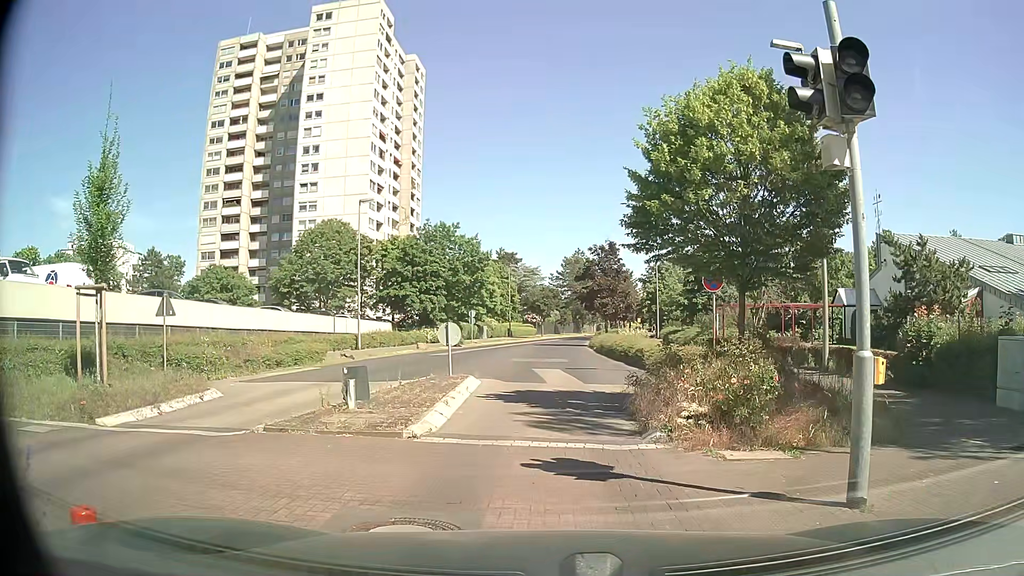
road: residential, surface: paving_stones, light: Day
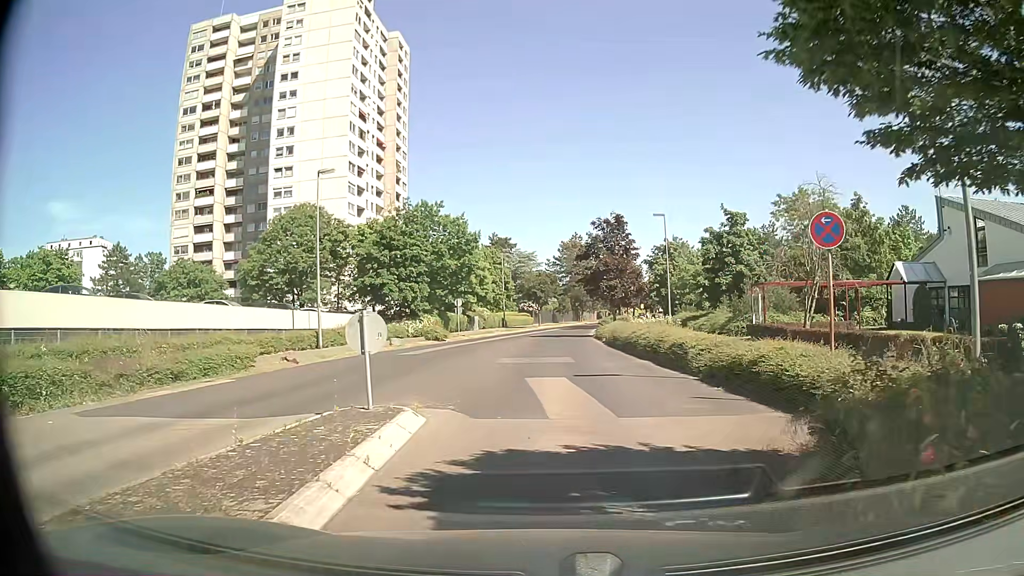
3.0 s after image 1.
(-0.3, +8.2) m; -2°
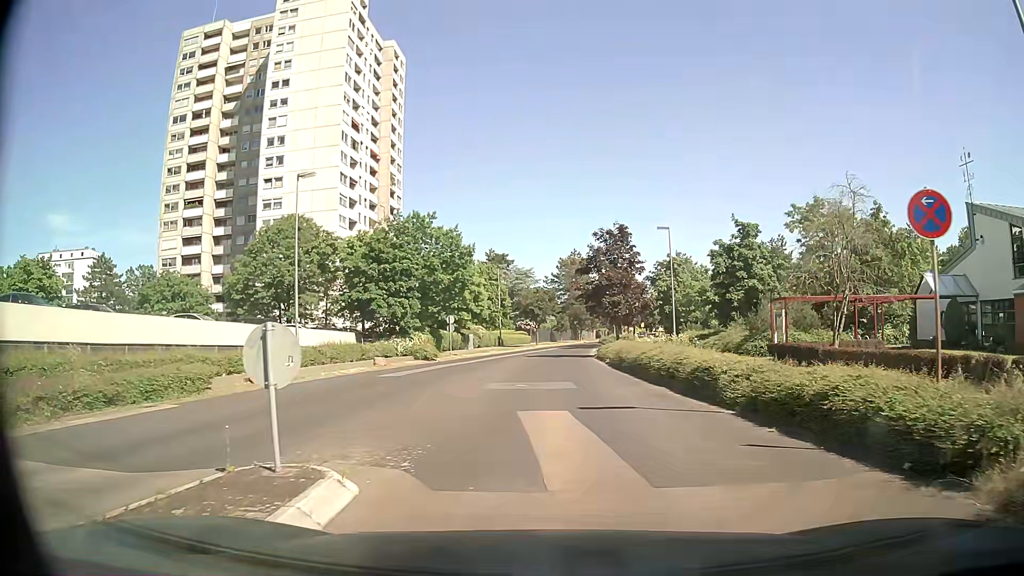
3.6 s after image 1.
(0.0, +3.4) m; -1°
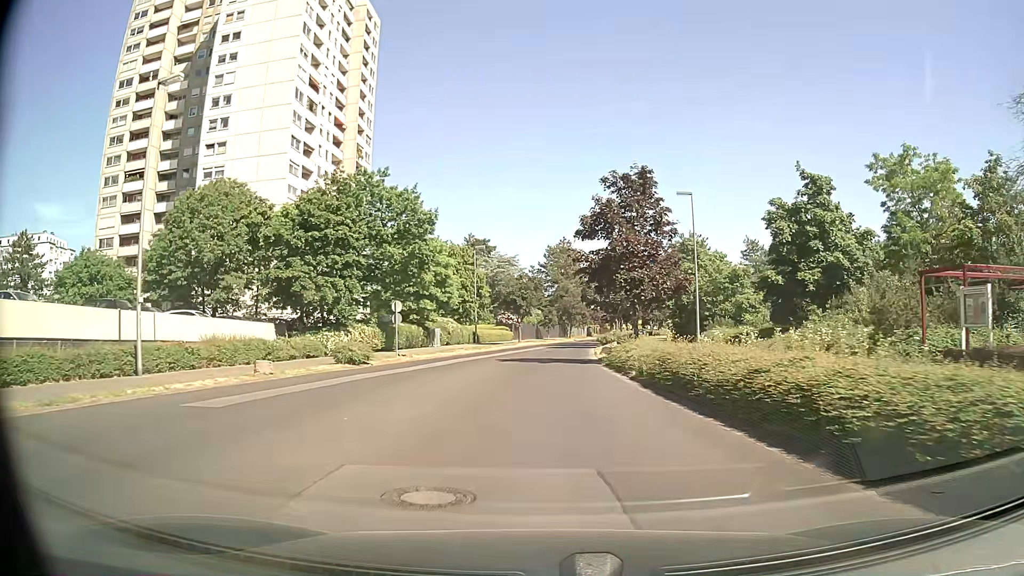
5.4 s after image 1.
(+0.4, +14.5) m; +3°
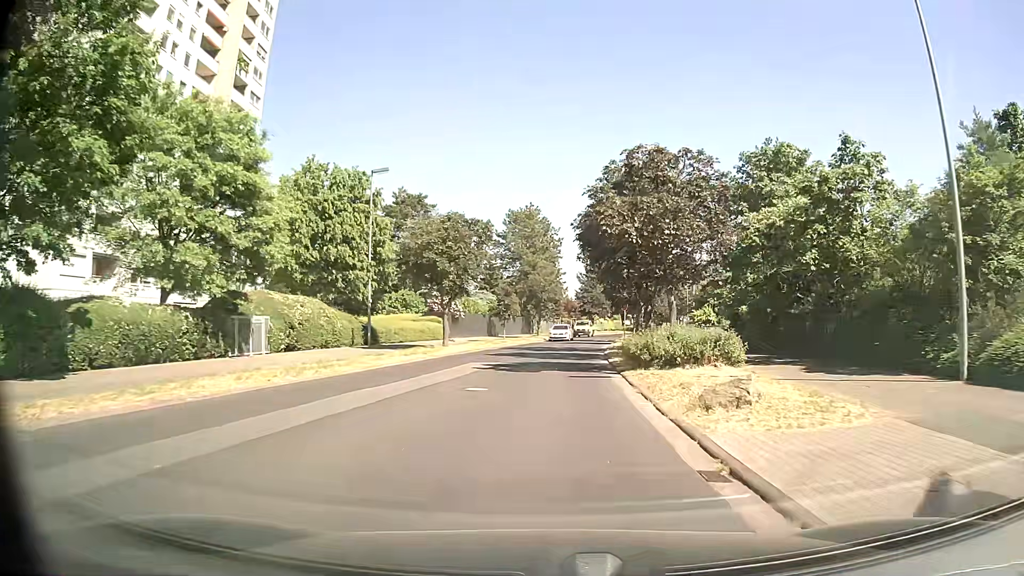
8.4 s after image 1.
(+0.5, +32.7) m; +2°
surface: asphalt
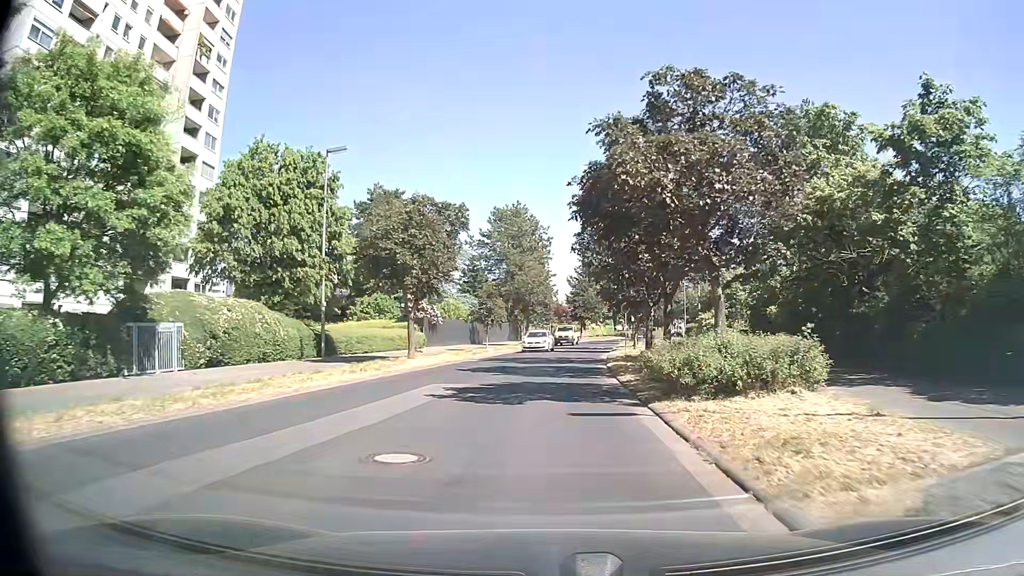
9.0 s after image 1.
(+0.1, +6.5) m; +2°
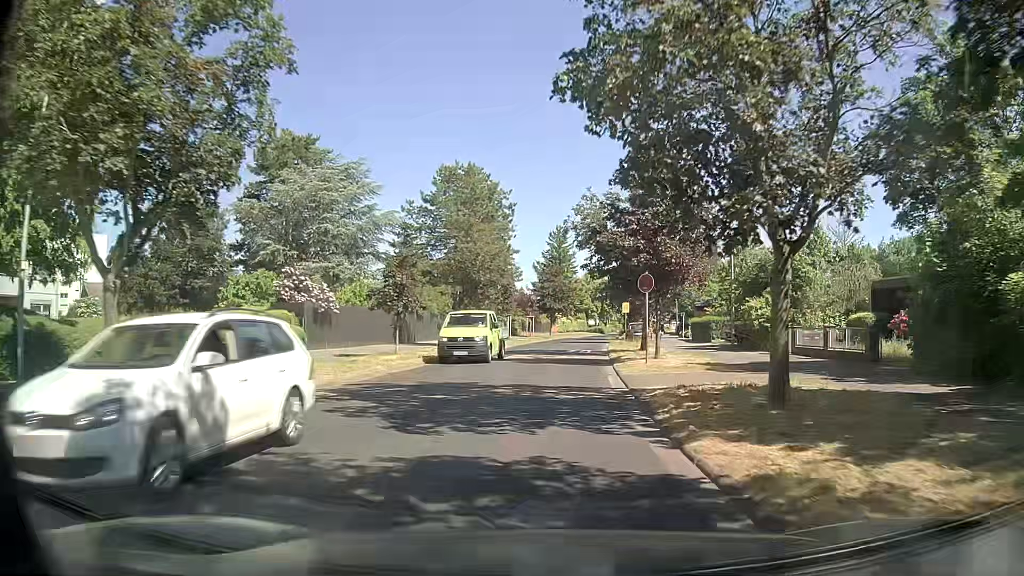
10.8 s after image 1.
(+0.3, +19.3) m; +2°
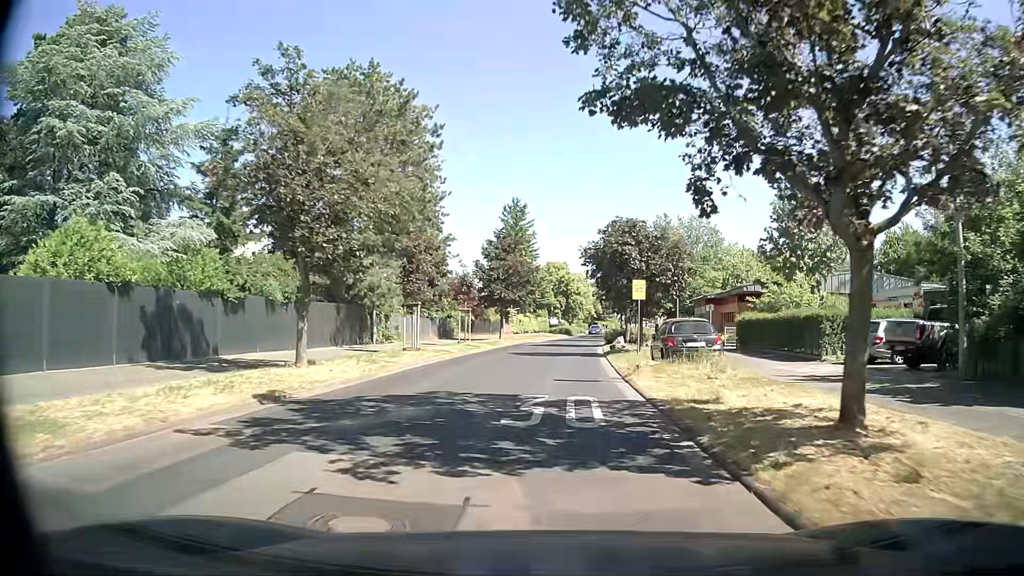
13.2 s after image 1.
(+1.0, +25.2) m; +4°
(0, +10) (+1, +20) (+1, +30) (+2, +40) (+3, +50) (+4, +60) (+5, +70) (+7, +80) (+8, +90) (+10, +99) m
